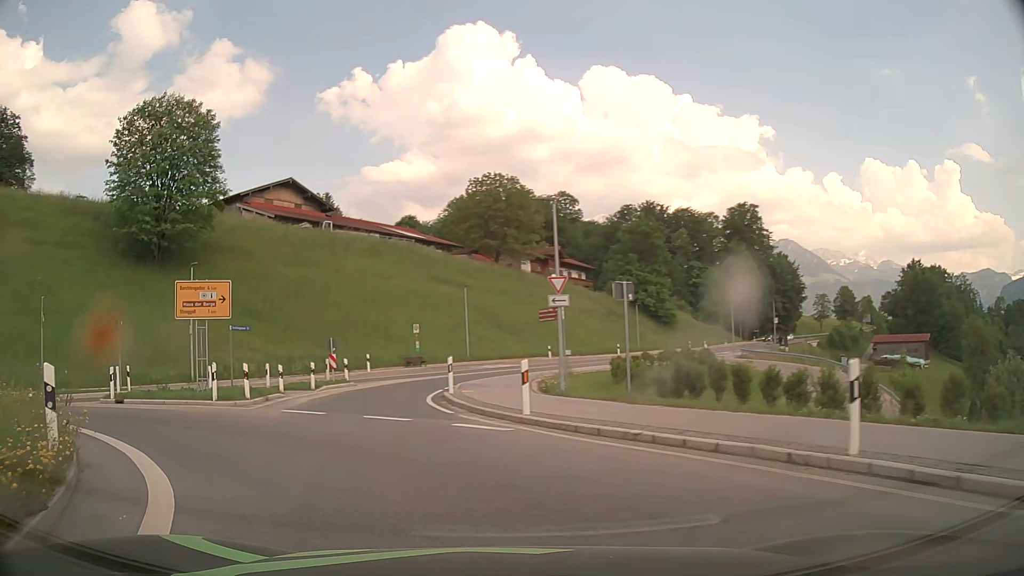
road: primary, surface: asphalt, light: Day
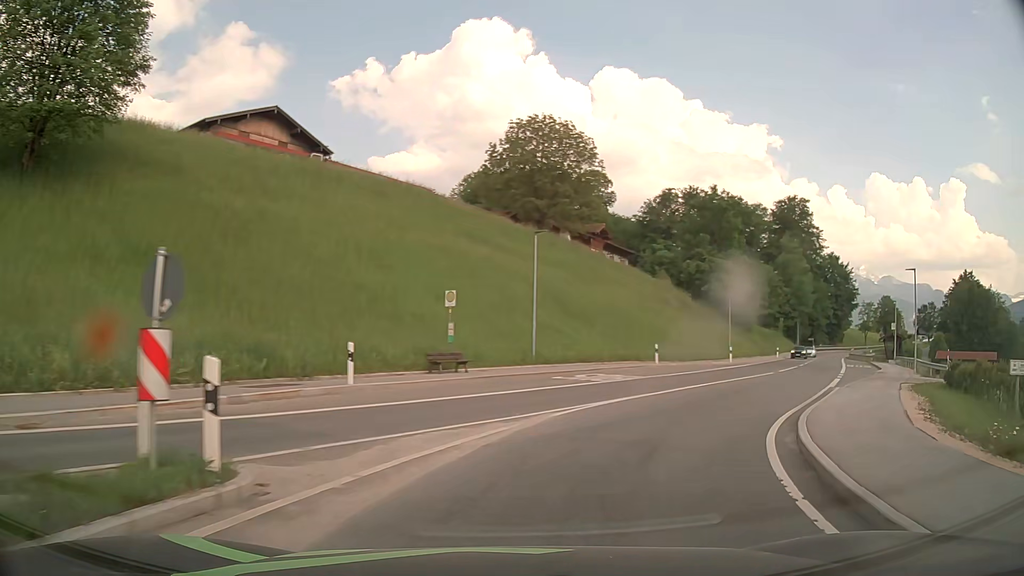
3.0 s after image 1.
(-4.9, +23.5) m; -1°
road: secondary
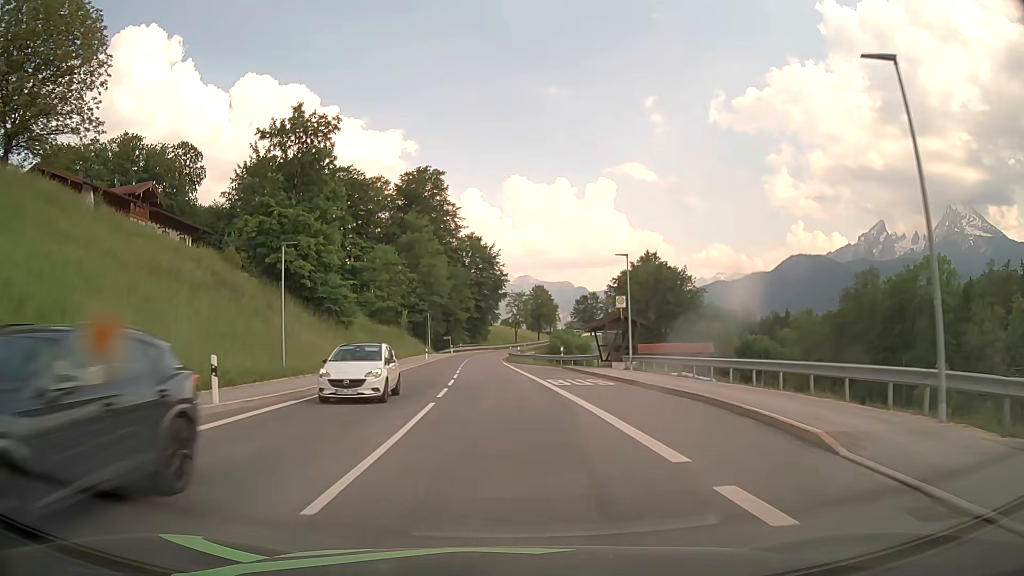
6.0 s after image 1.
(+13.4, +30.1) m; +33°
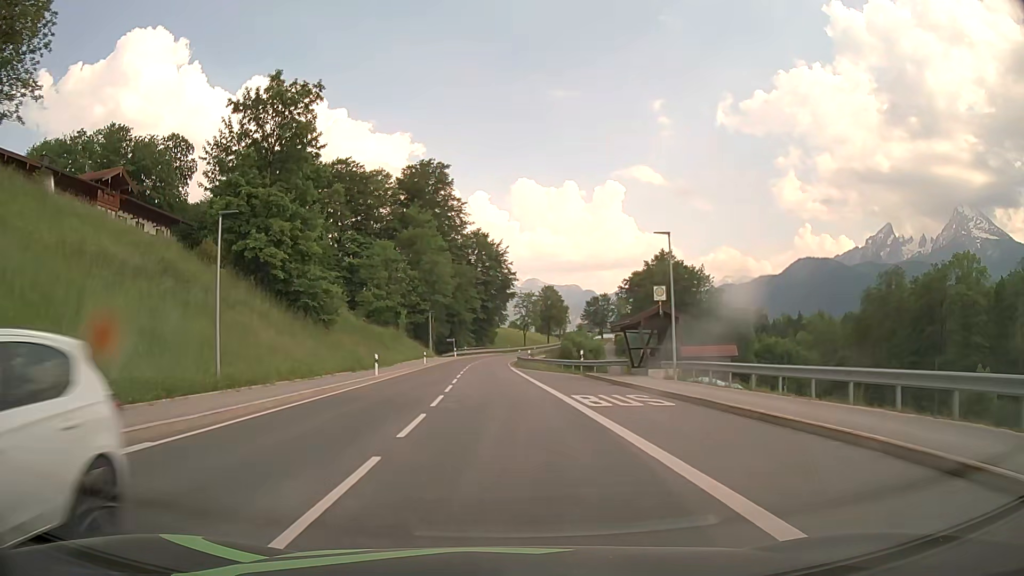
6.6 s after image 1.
(0.0, +8.0) m; -1°
